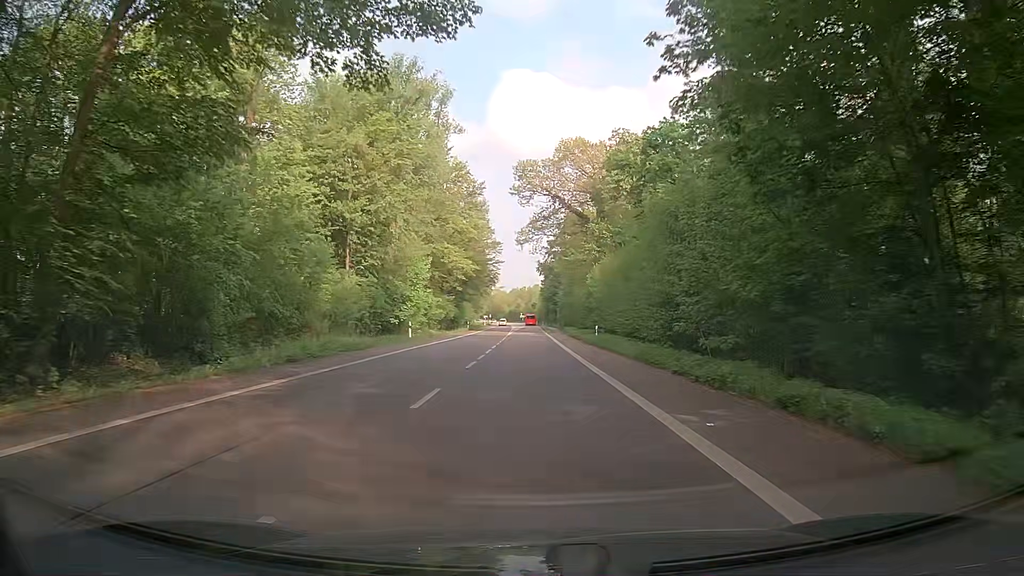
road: secondary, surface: asphalt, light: Day
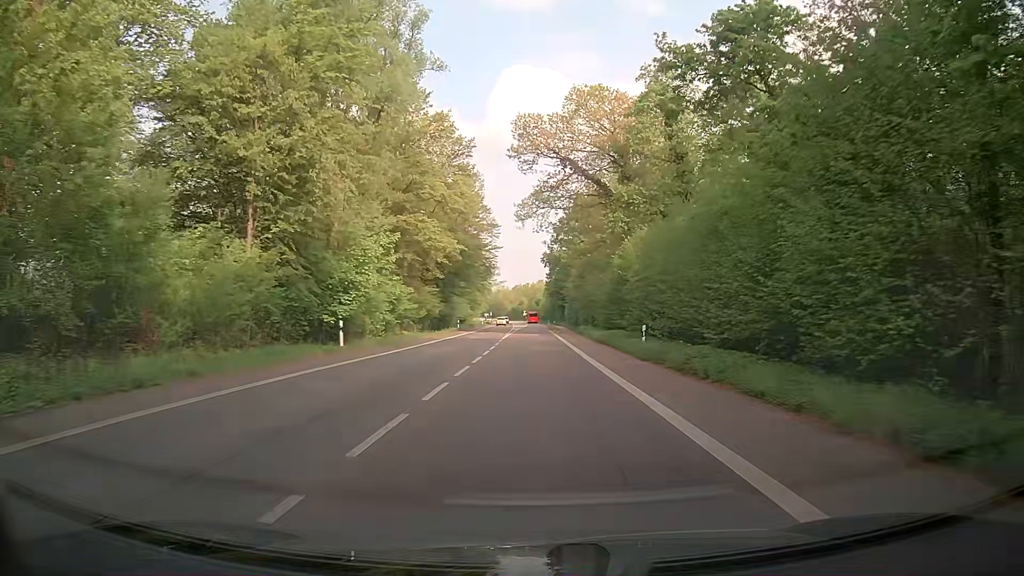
(-0.4, +17.6) m; -1°
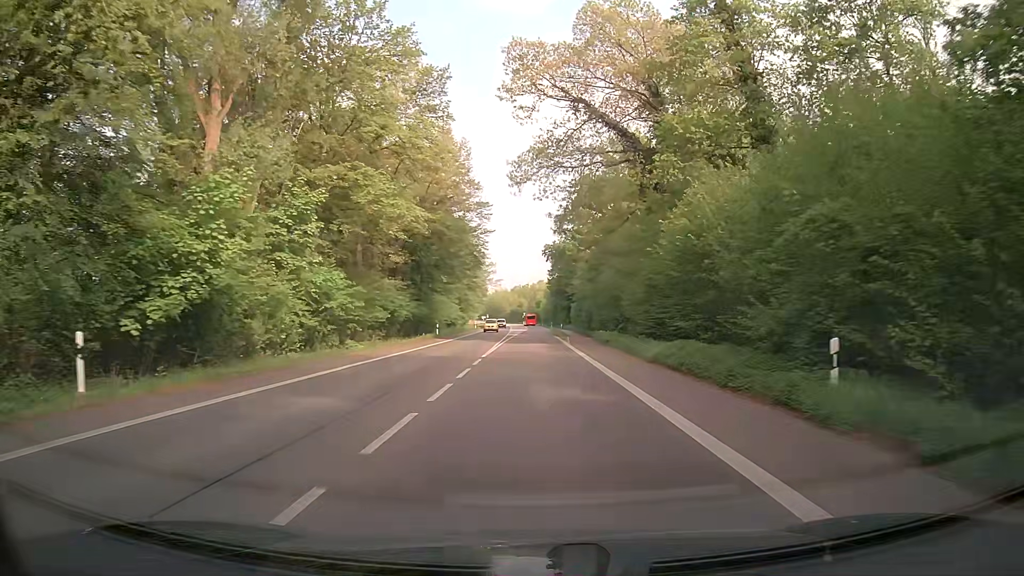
(-0.1, +17.8) m; +1°
